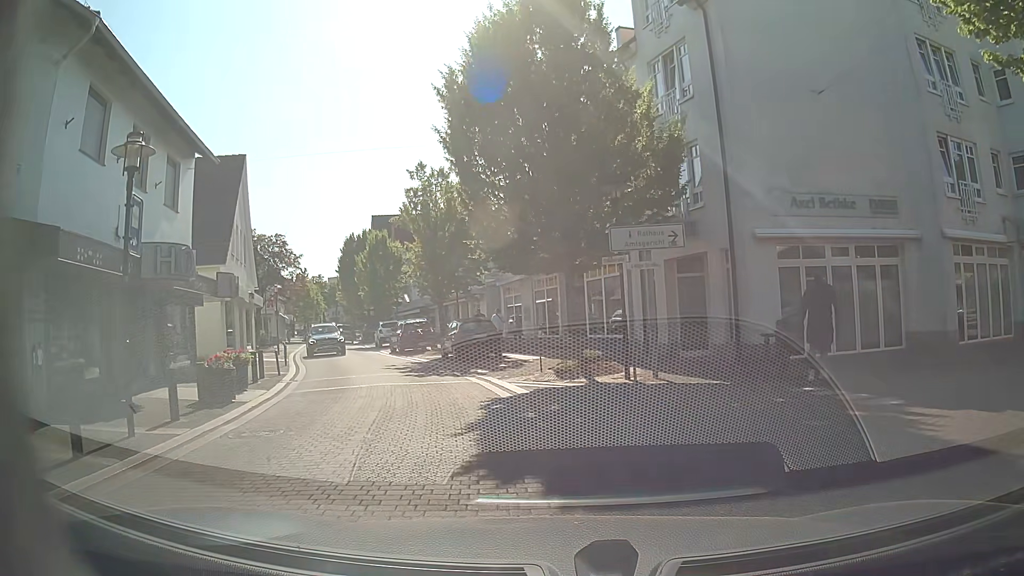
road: residential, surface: paving_stones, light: Day
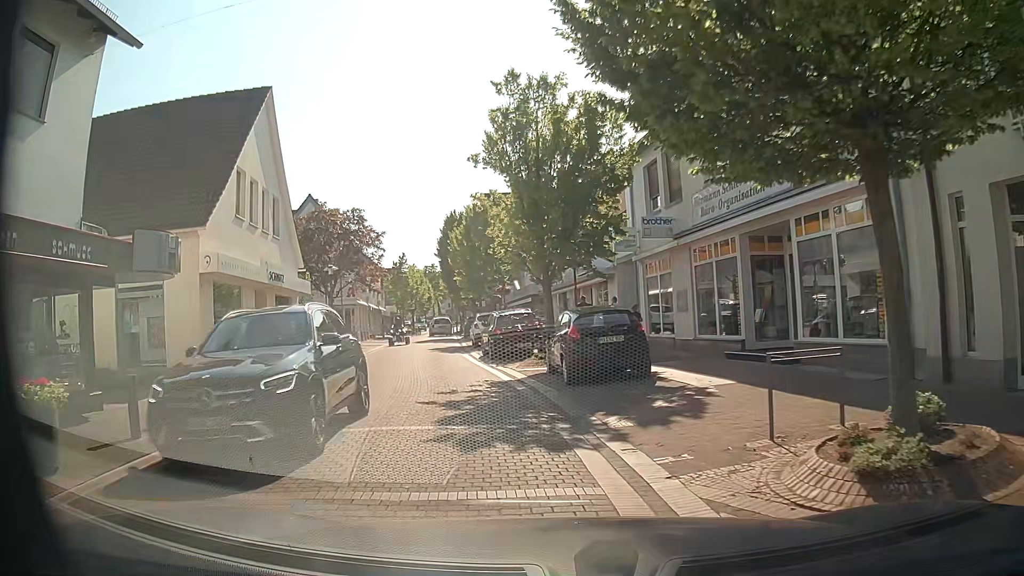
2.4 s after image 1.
(-1.1, +10.3) m; -12°
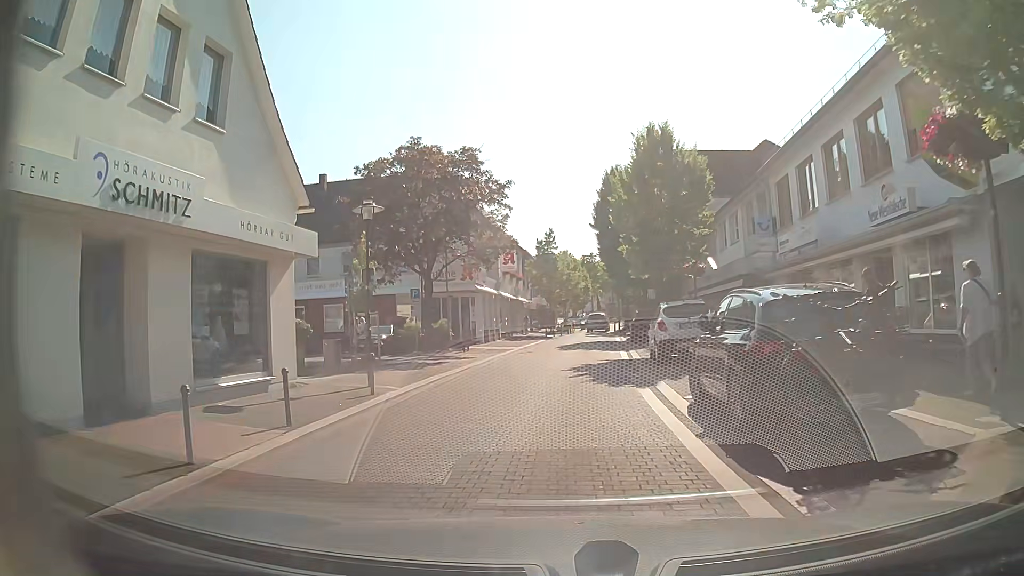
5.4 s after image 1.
(-1.8, +15.3) m; -11°
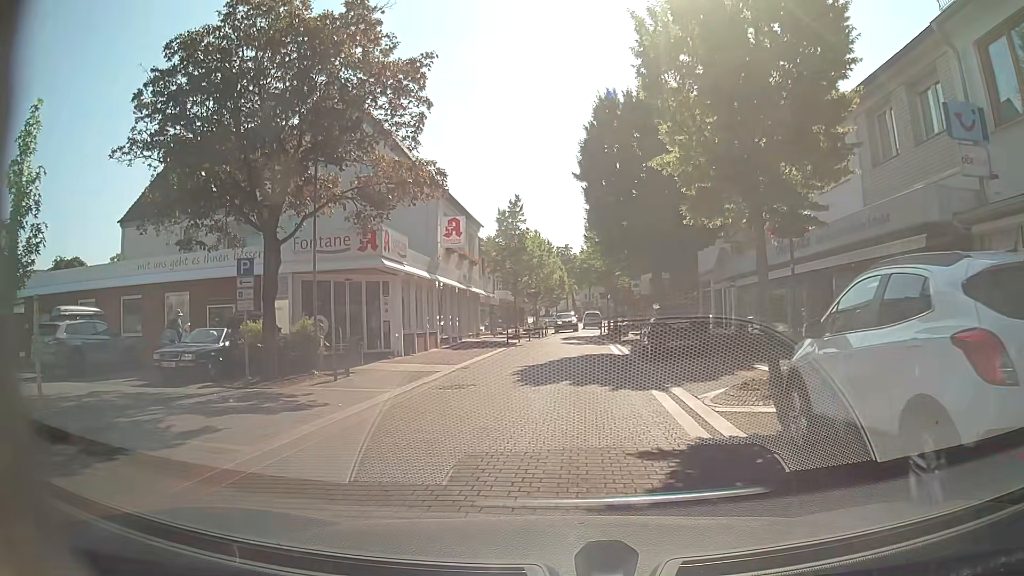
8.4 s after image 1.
(-0.2, +14.3) m; 0°
